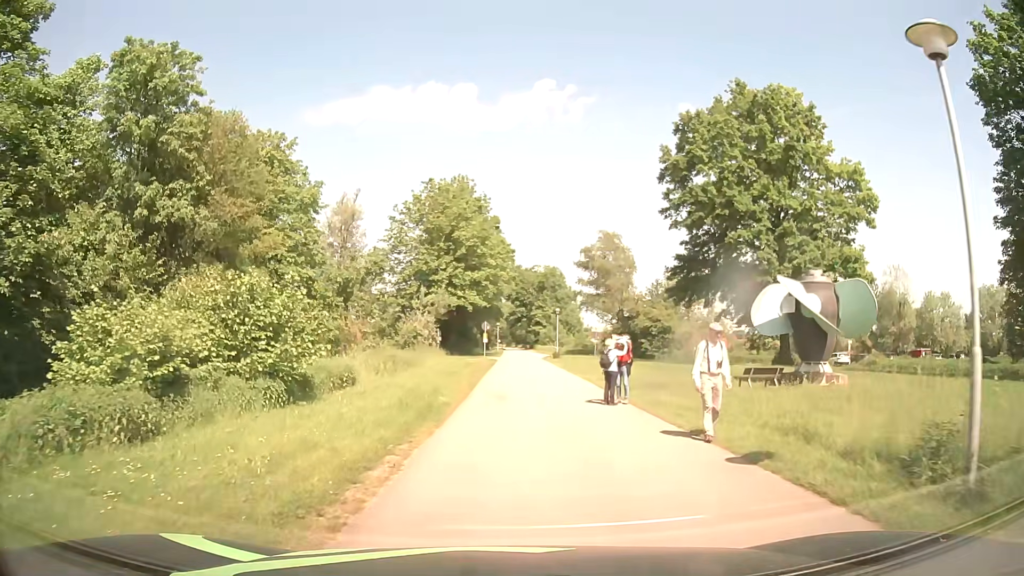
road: residential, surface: asphalt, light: Day
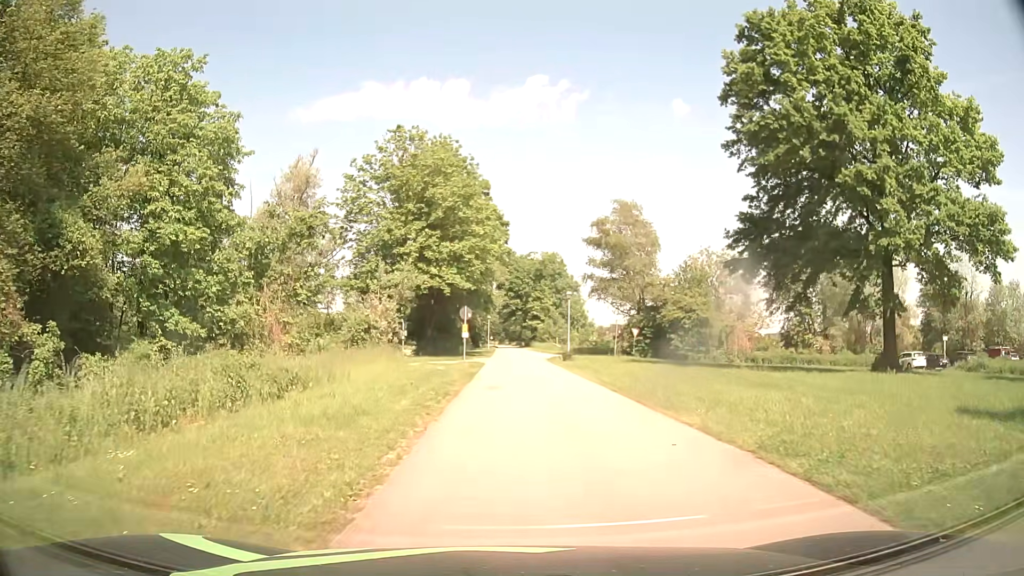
(0.0, +16.9) m; 0°
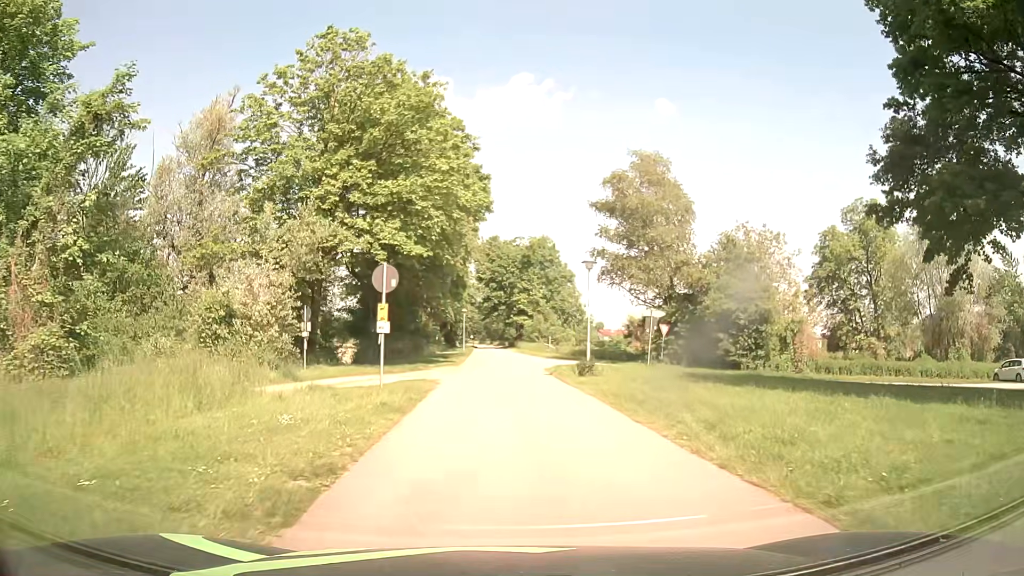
(+0.2, +18.2) m; +1°
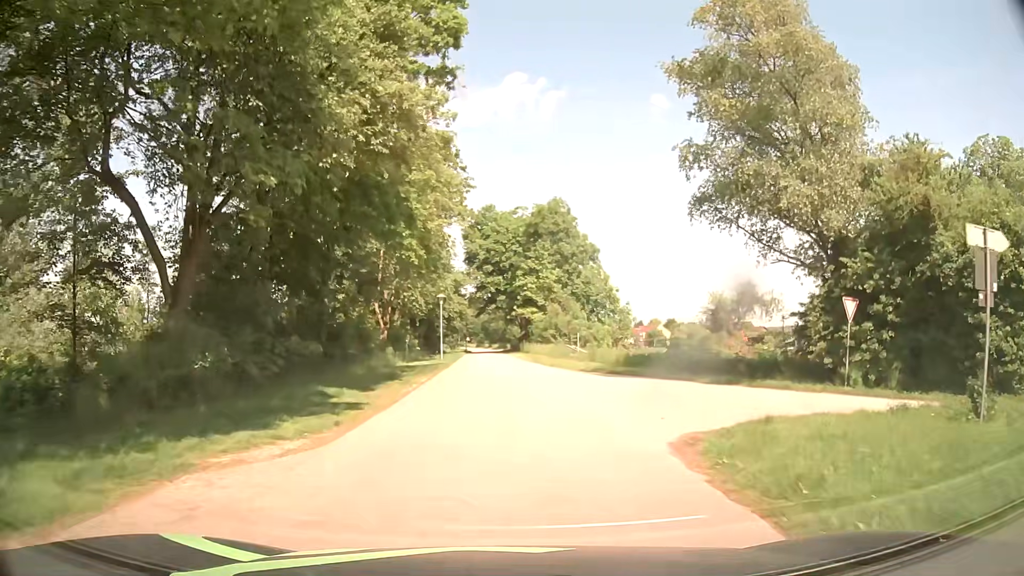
(0.0, +26.0) m; 0°
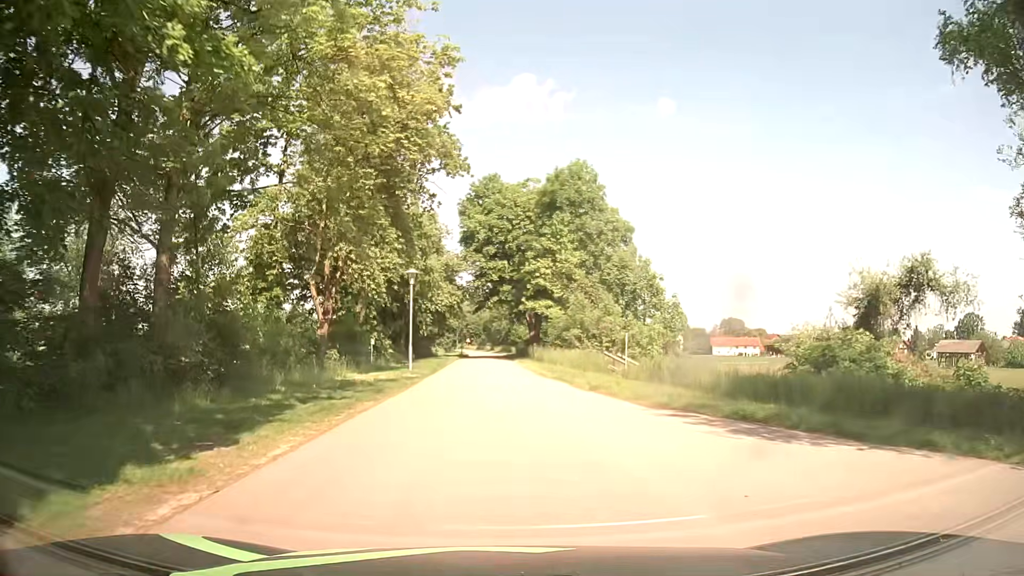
(0.0, +16.2) m; -1°
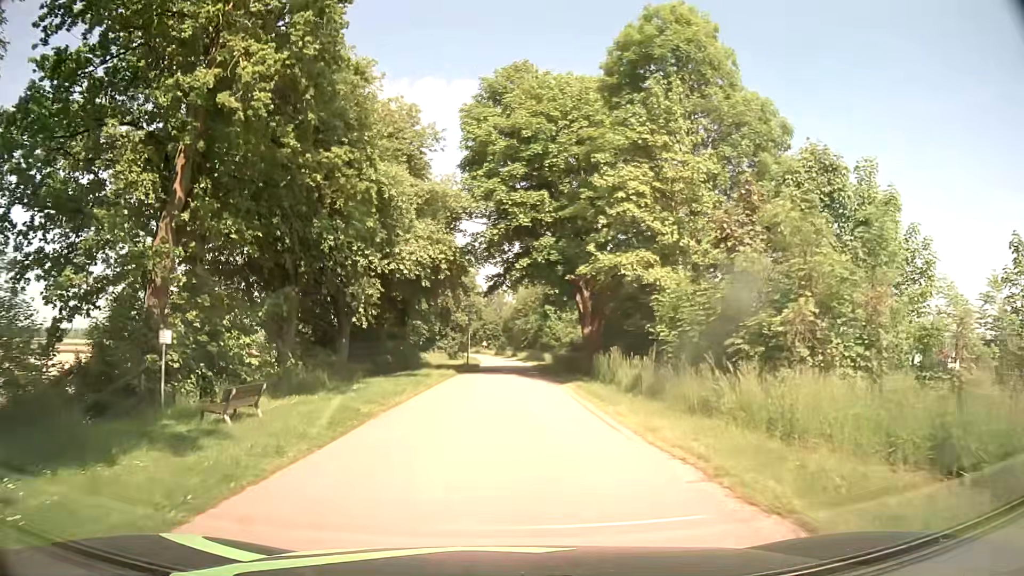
(-0.5, +27.8) m; -2°
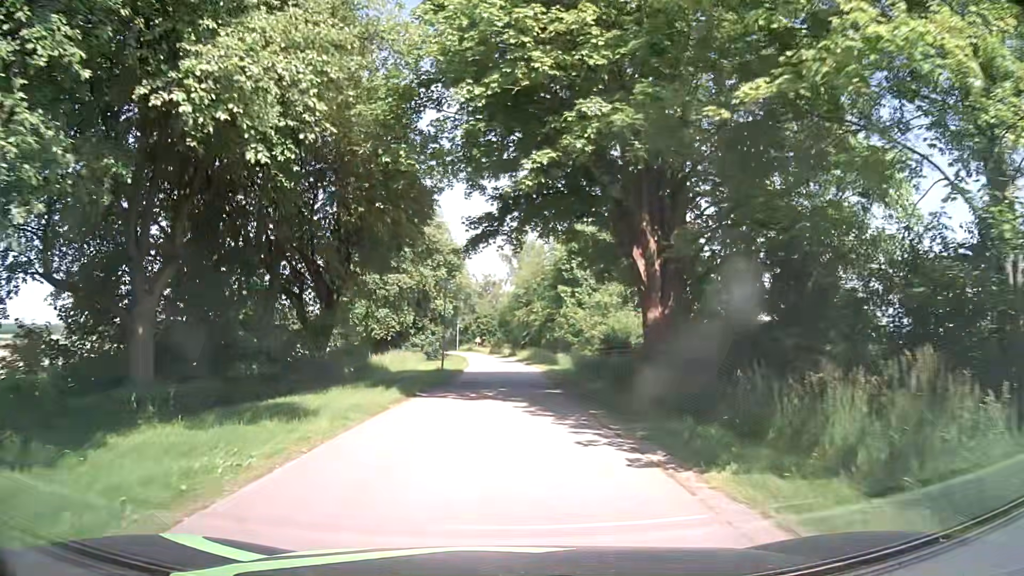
(+0.1, +17.1) m; +1°
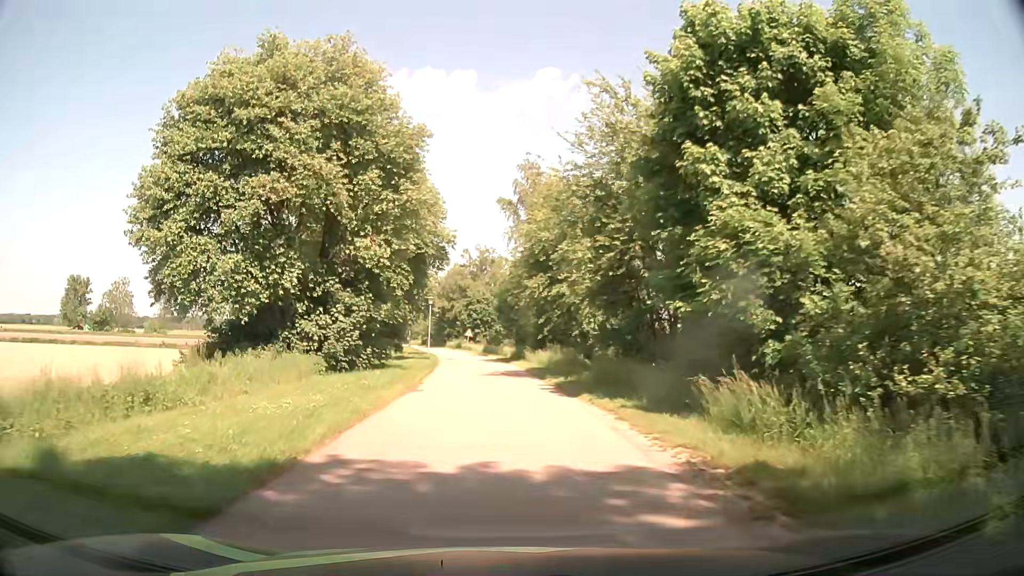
(+0.1, +29.4) m; +1°
(0, +10) (-1, +20) (-2, +30) (-3, +40) (-4, +50) (-5, +60) (-7, +70) (-9, +79) (-11, +89) (-14, +99) m
